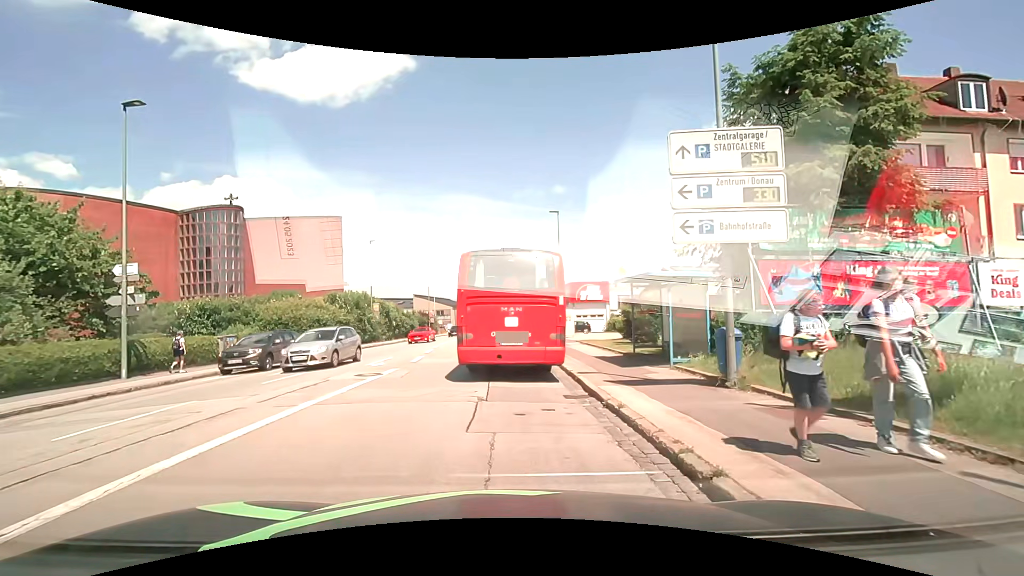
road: tertiary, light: Day
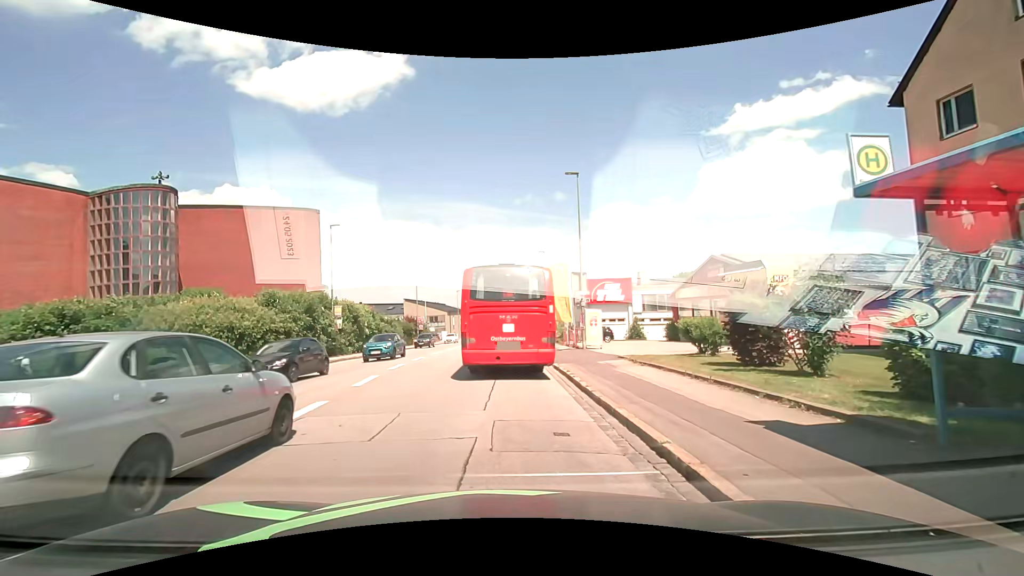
(+0.2, +11.9) m; 0°
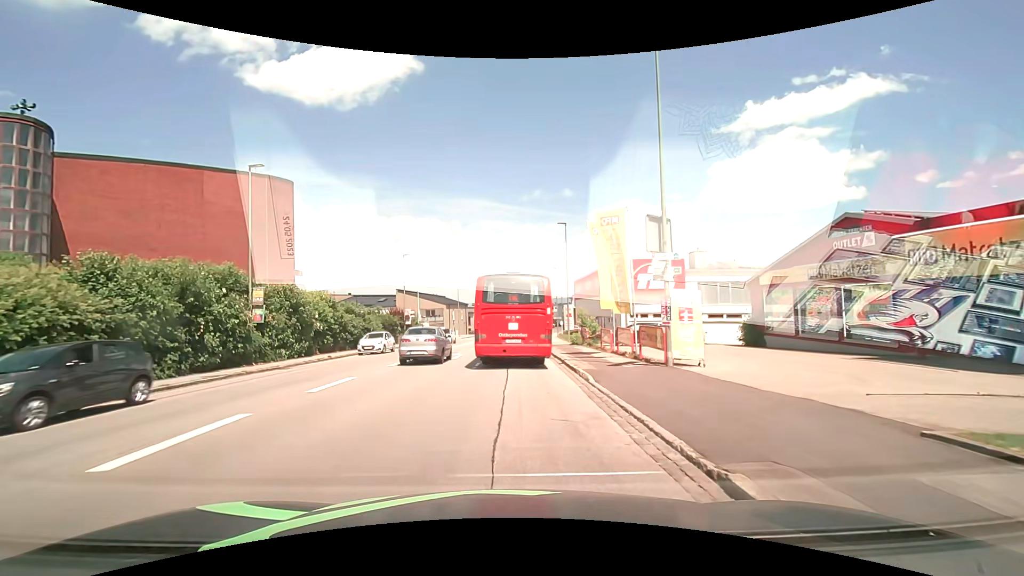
(+0.2, +14.1) m; +1°
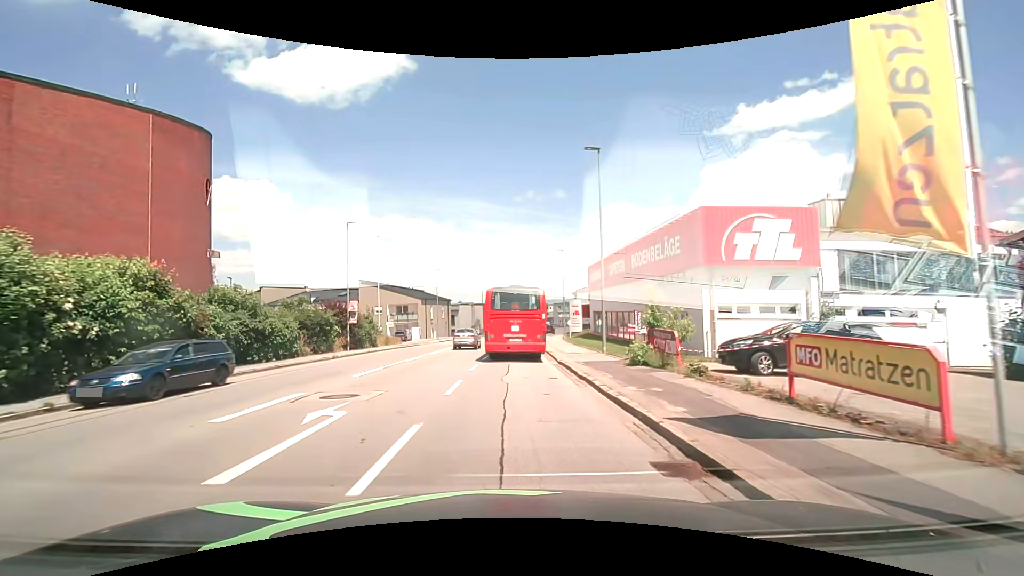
(+0.1, +18.4) m; +1°
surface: asphalt
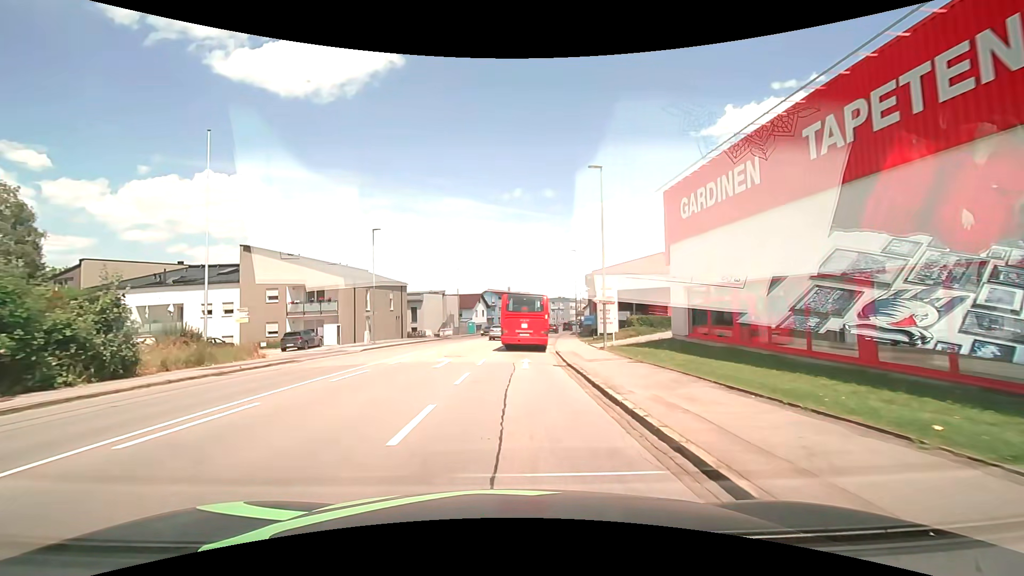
(+0.3, +29.3) m; +1°
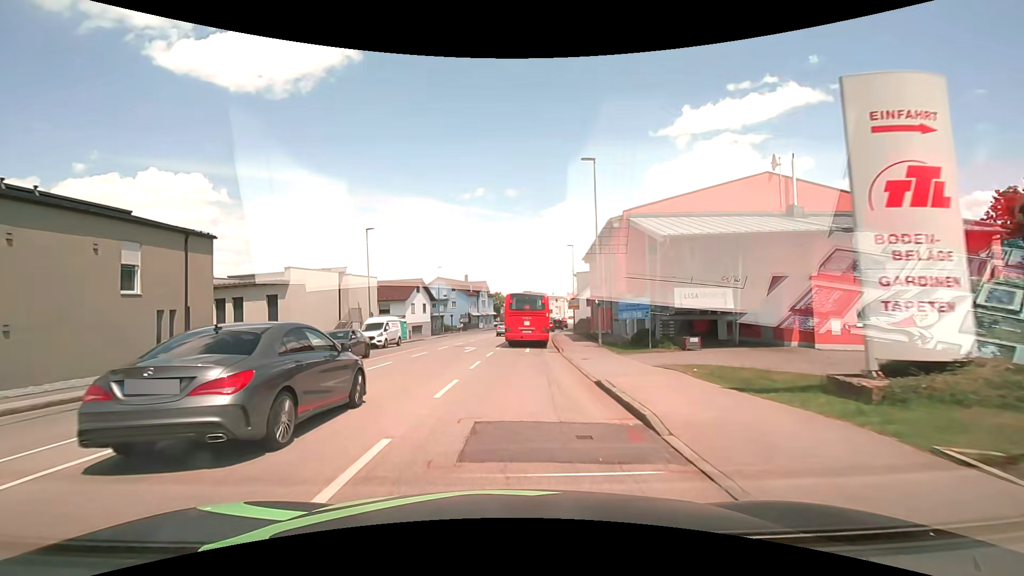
(+1.0, +32.6) m; +4°
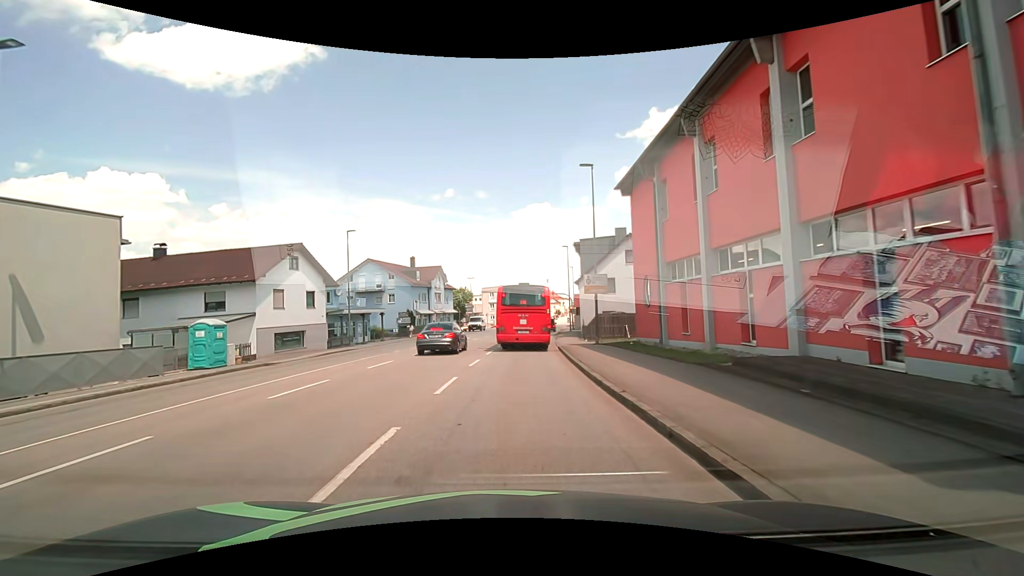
(+0.7, +29.6) m; +2°
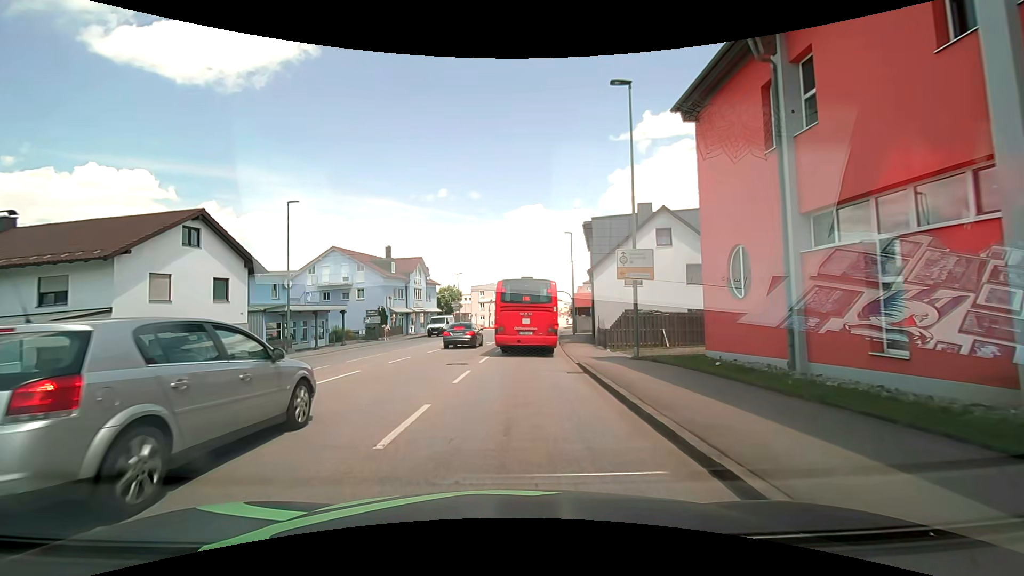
(+0.3, +10.0) m; +2°
(0, +10) (0, +20) (+1, +30) (+2, +40) (+3, +50) (+4, +60) (+5, +70) (+6, +80) (+8, +90) (+9, +100) m
